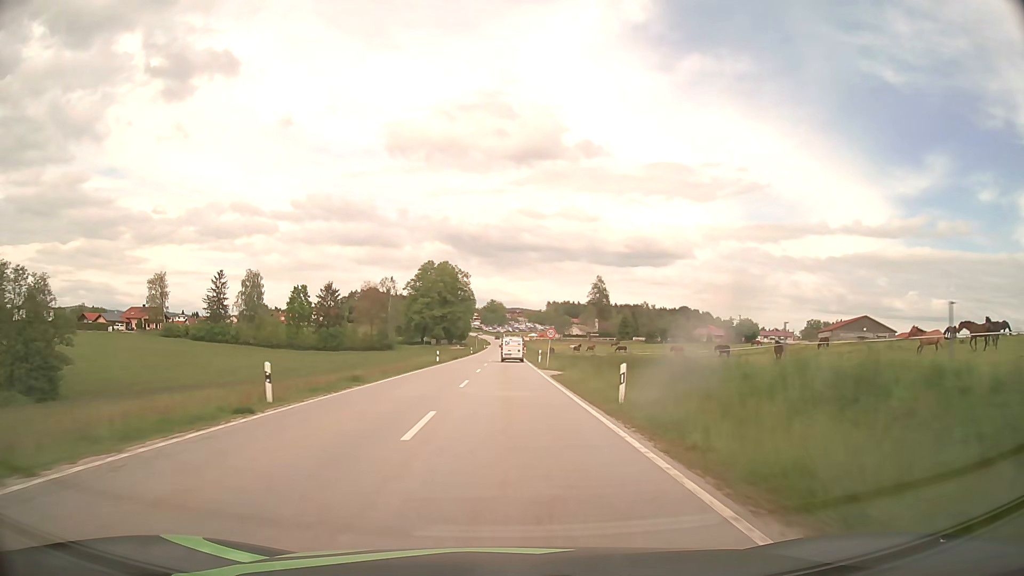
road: secondary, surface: asphalt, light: Day
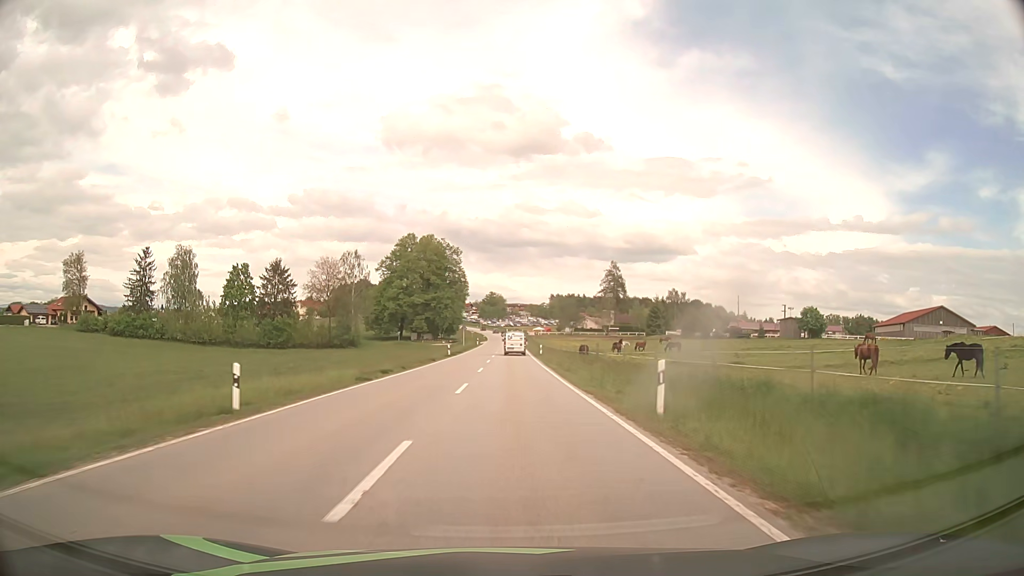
(0.0, +40.9) m; 0°
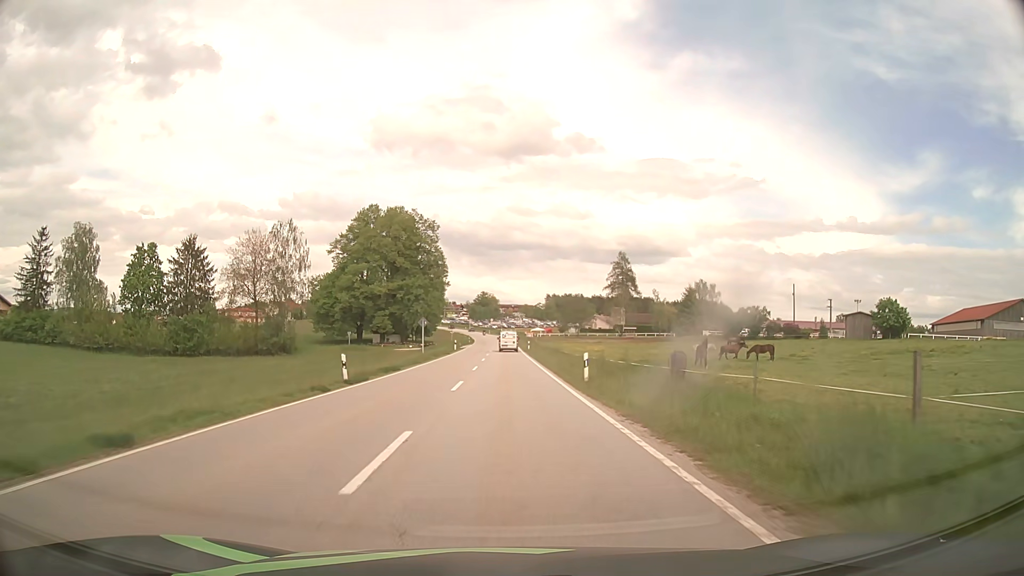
(+0.3, +35.8) m; +1°
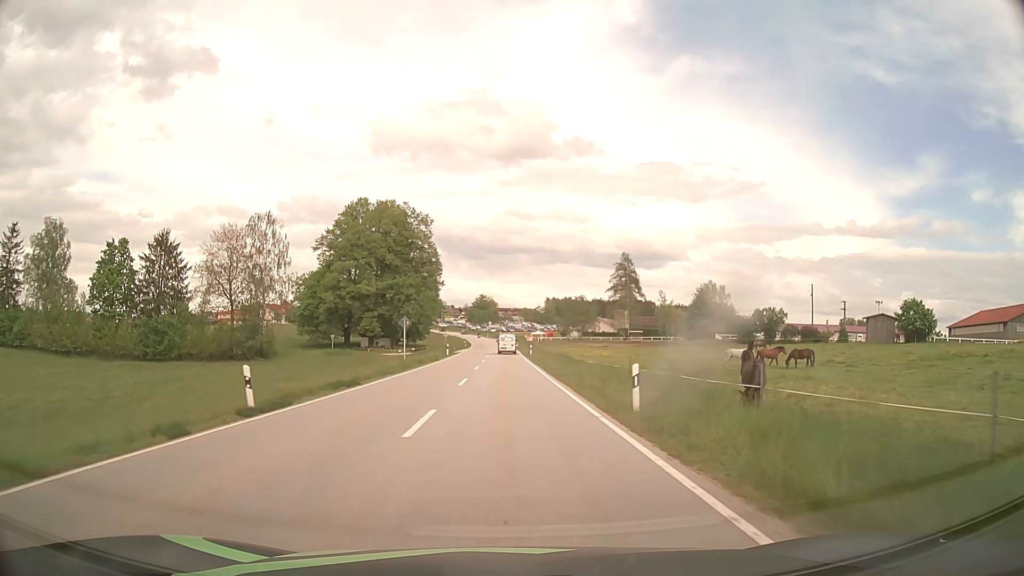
(0.0, +8.5) m; 0°
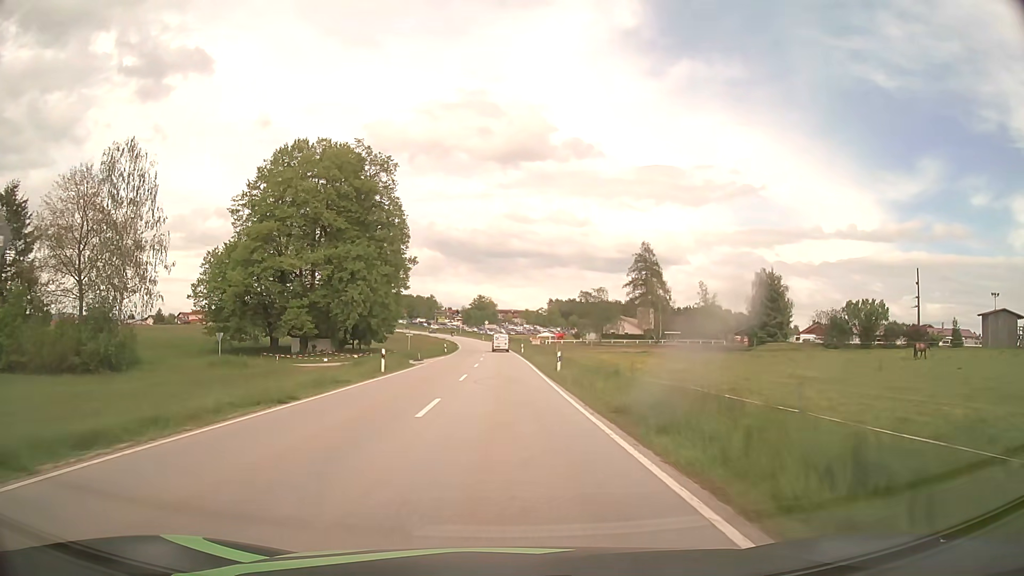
(+0.1, +34.1) m; 0°
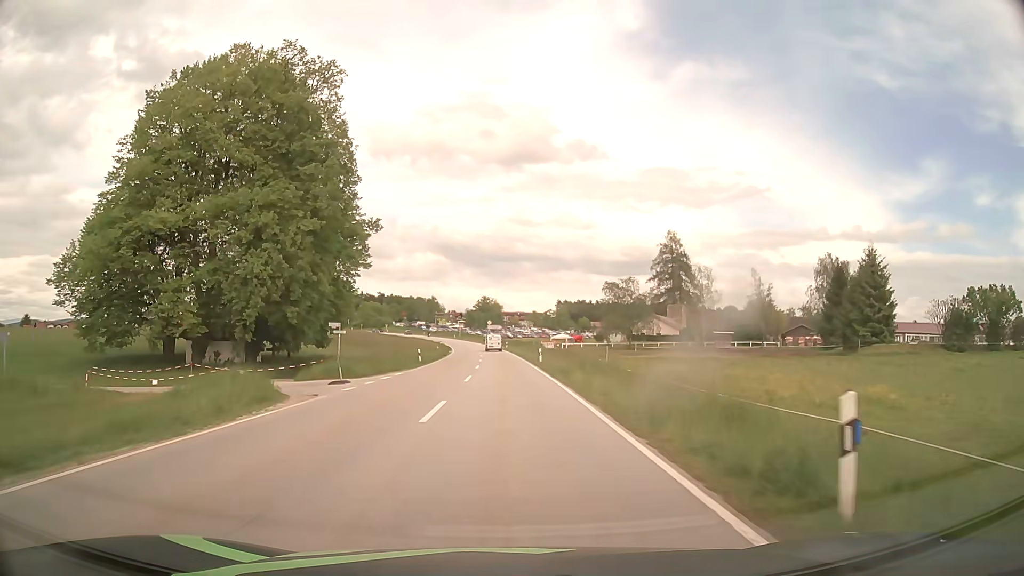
(-0.1, +25.5) m; 0°
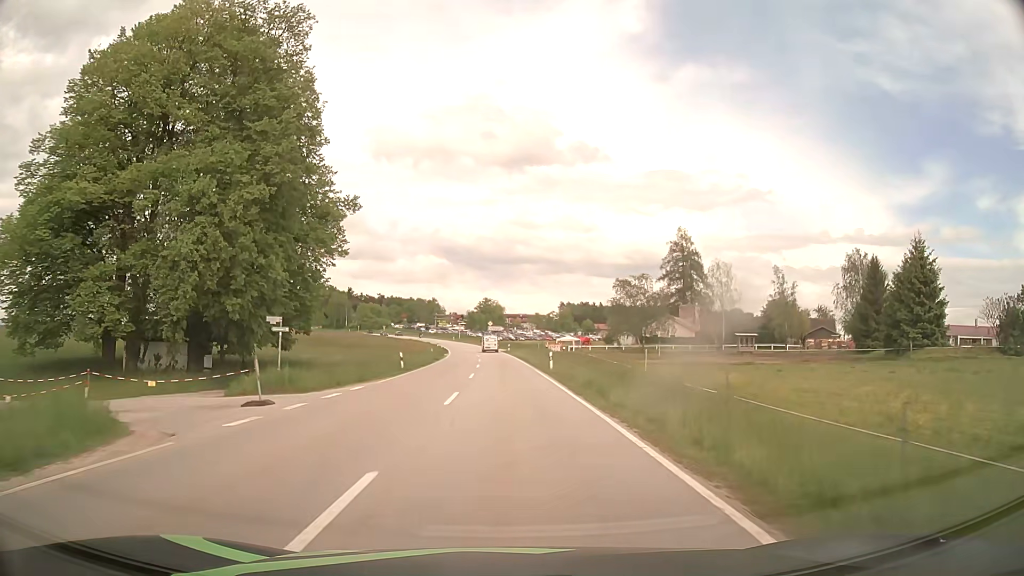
(0.0, +8.6) m; 0°
